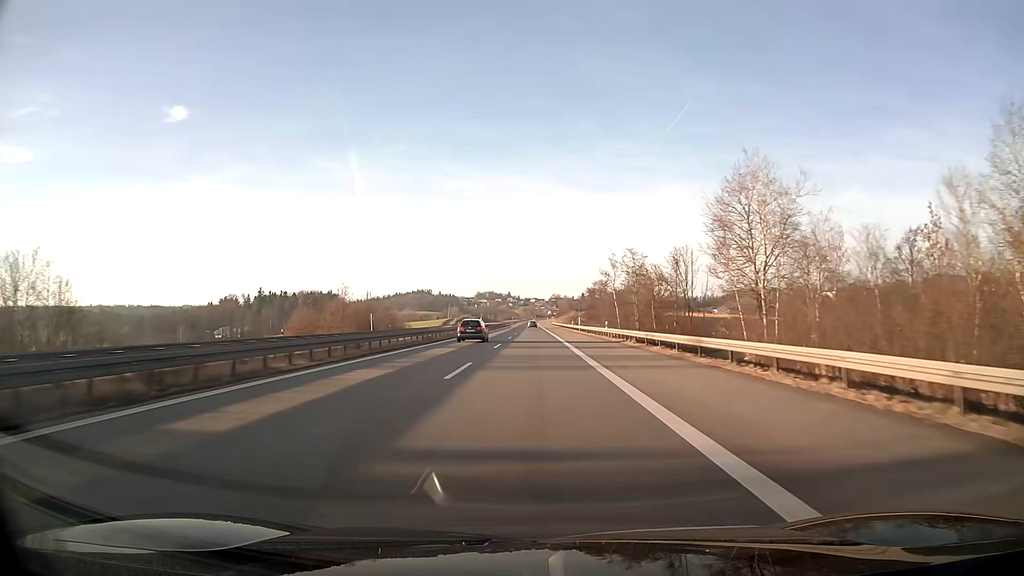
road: motorway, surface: asphalt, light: Day
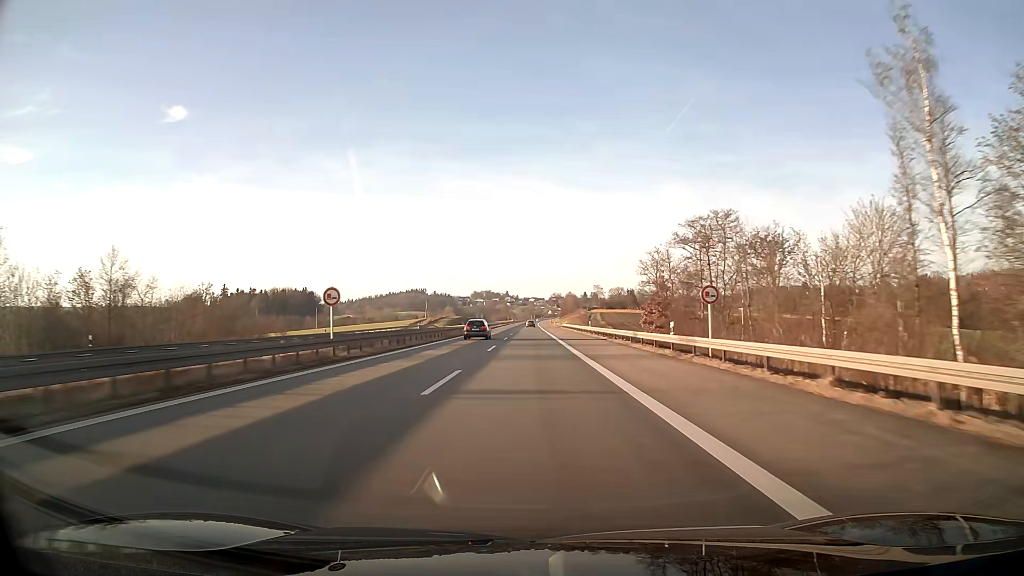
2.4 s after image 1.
(0.0, +75.9) m; 0°
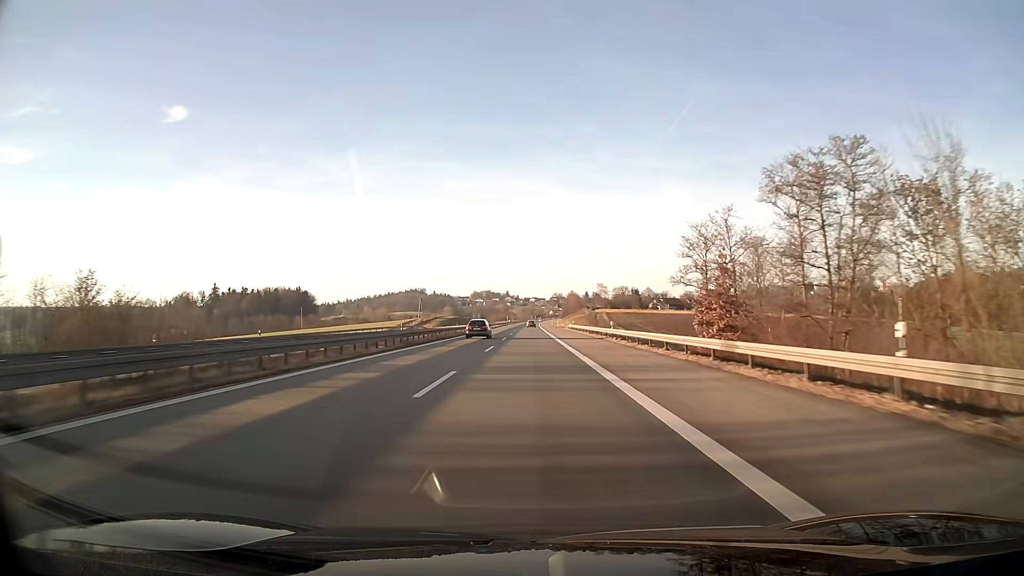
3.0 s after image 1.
(0.0, +19.0) m; 0°
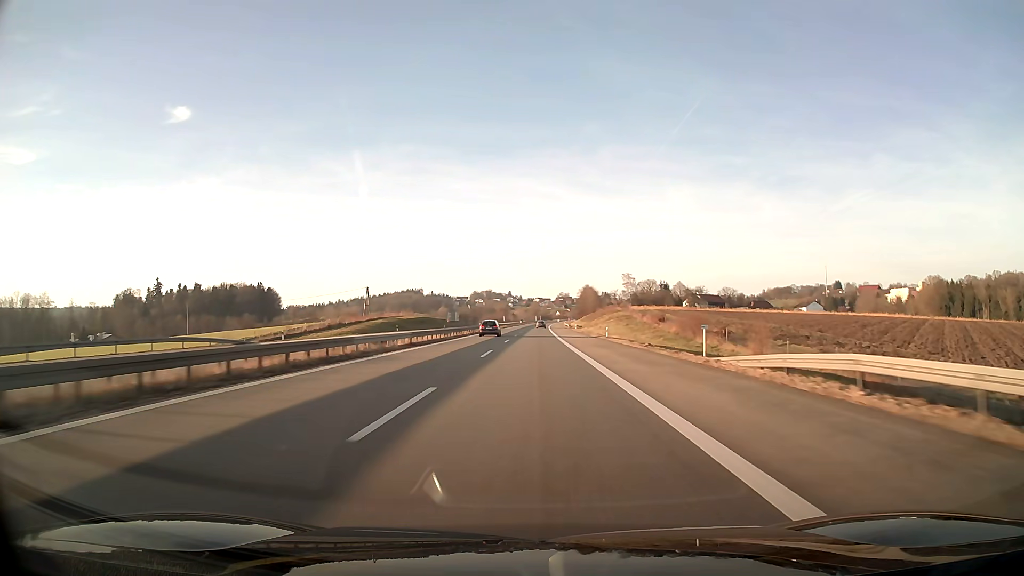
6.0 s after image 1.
(-0.4, +95.0) m; 0°
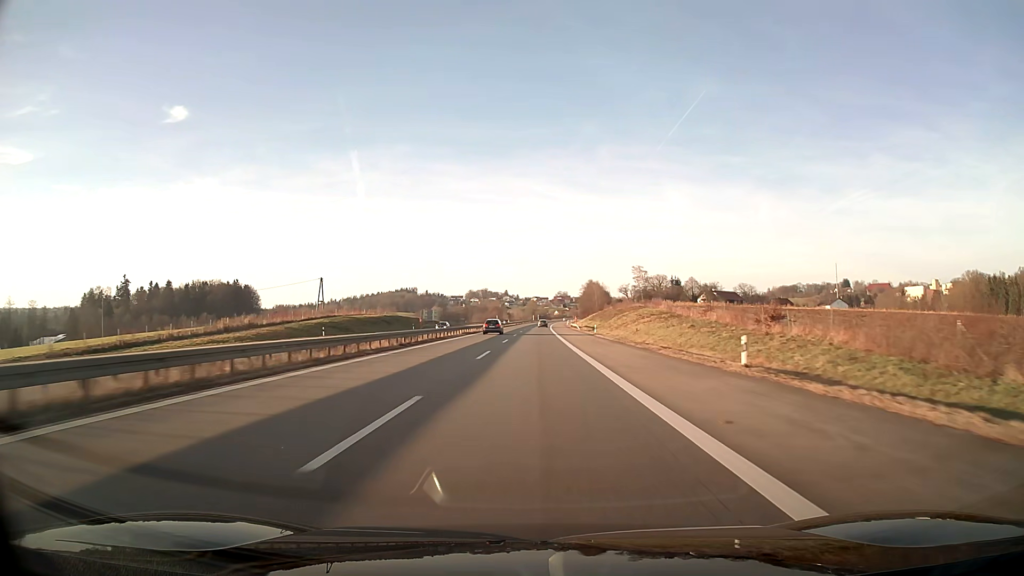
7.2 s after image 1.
(+0.1, +38.0) m; 0°
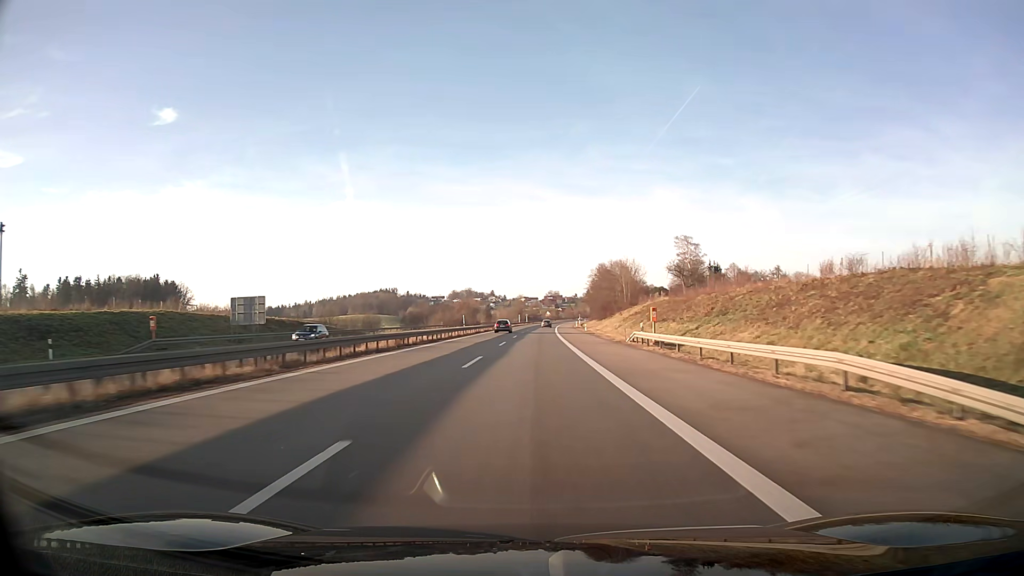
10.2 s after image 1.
(+0.8, +95.0) m; +1°
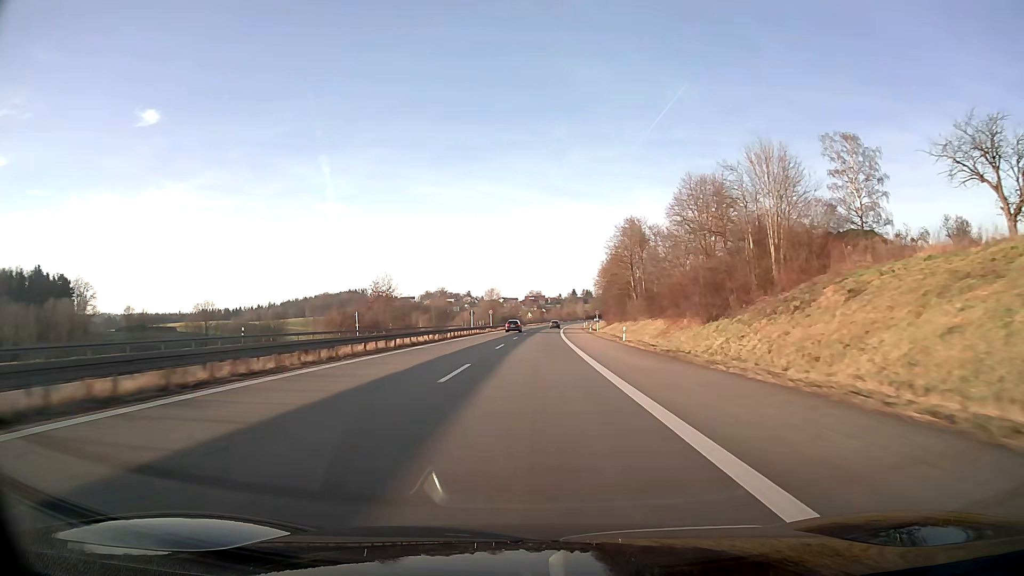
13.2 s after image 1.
(+1.3, +95.0) m; +2°
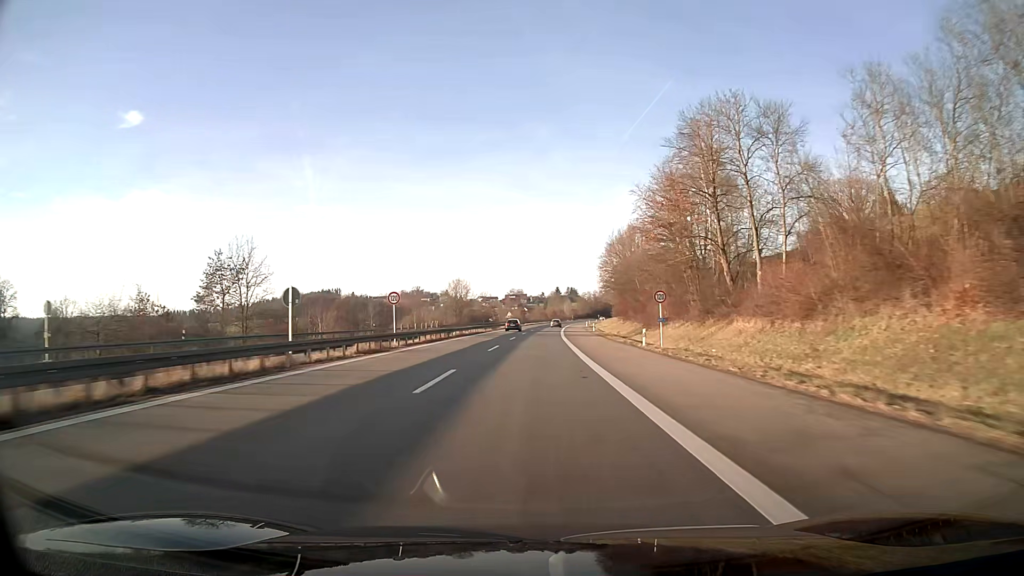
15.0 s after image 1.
(+0.8, +57.0) m; +2°
